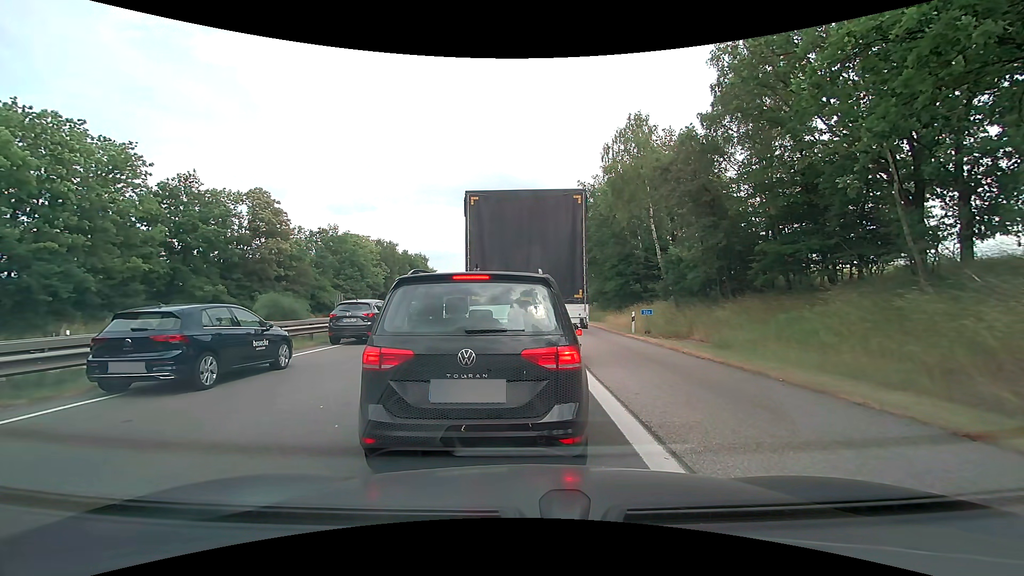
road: motorway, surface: asphalt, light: Day
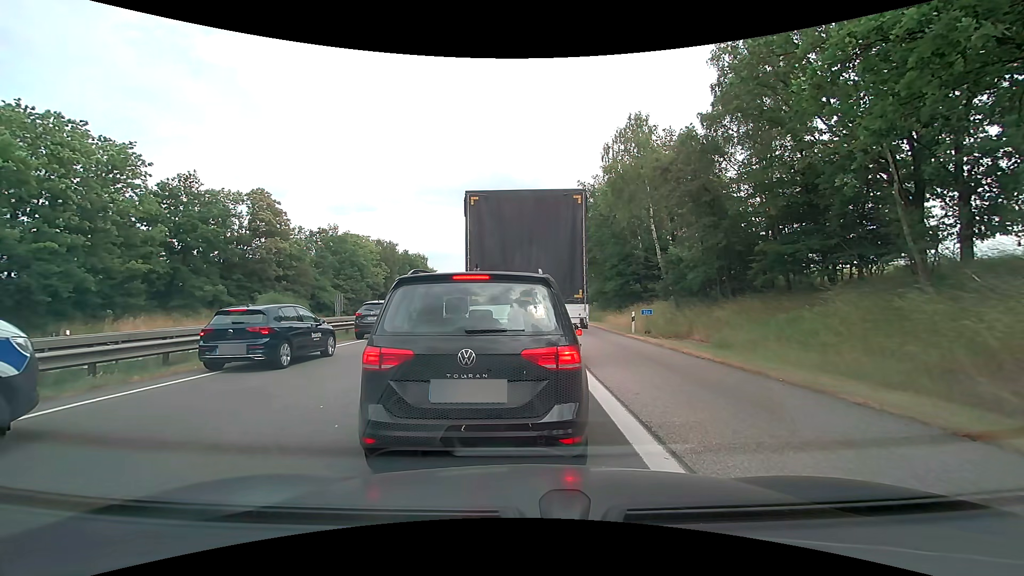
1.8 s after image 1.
(0.0, 0.0) m; 0°
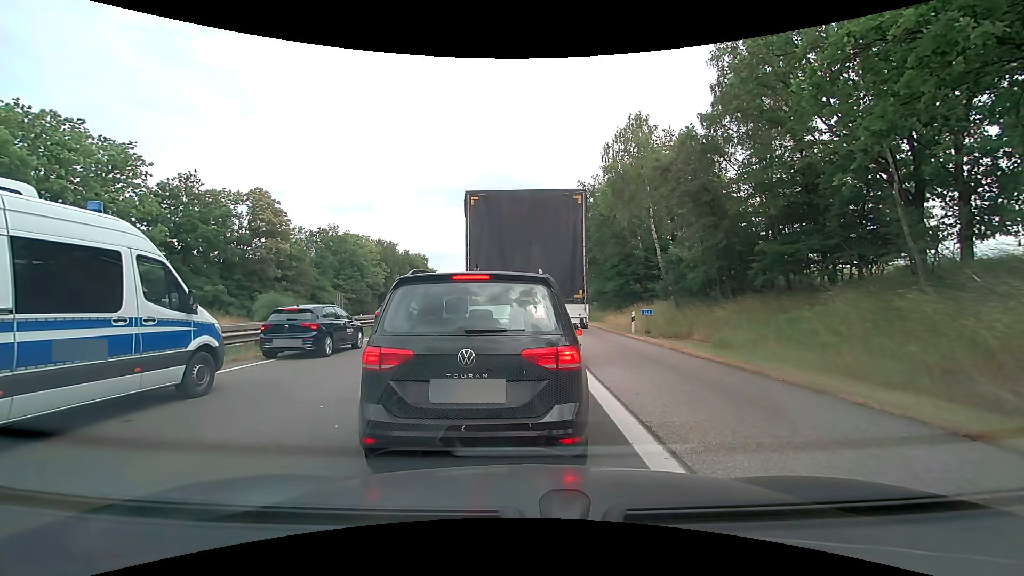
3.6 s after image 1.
(0.0, 0.0) m; 0°
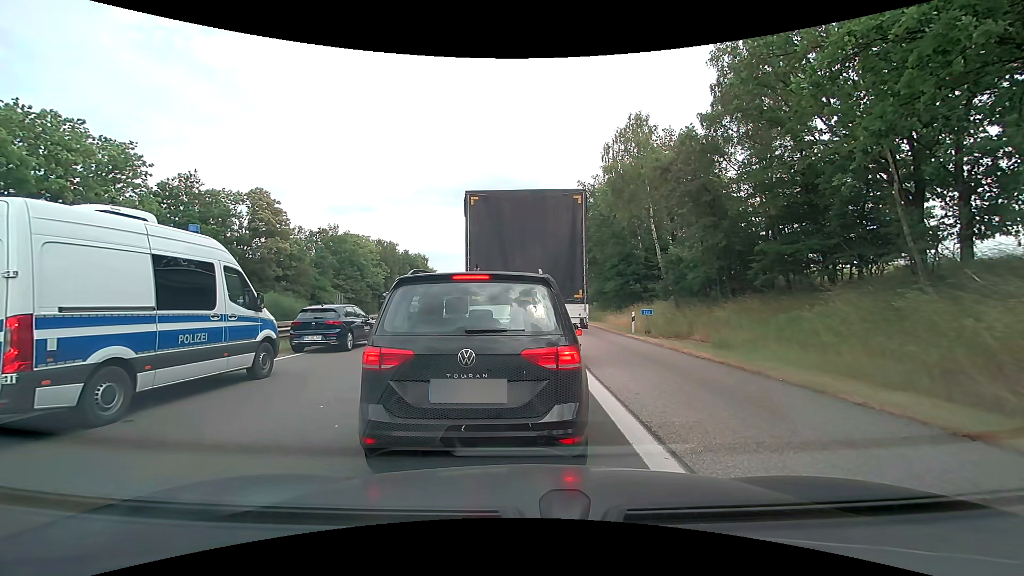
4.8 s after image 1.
(0.0, 0.0) m; 0°
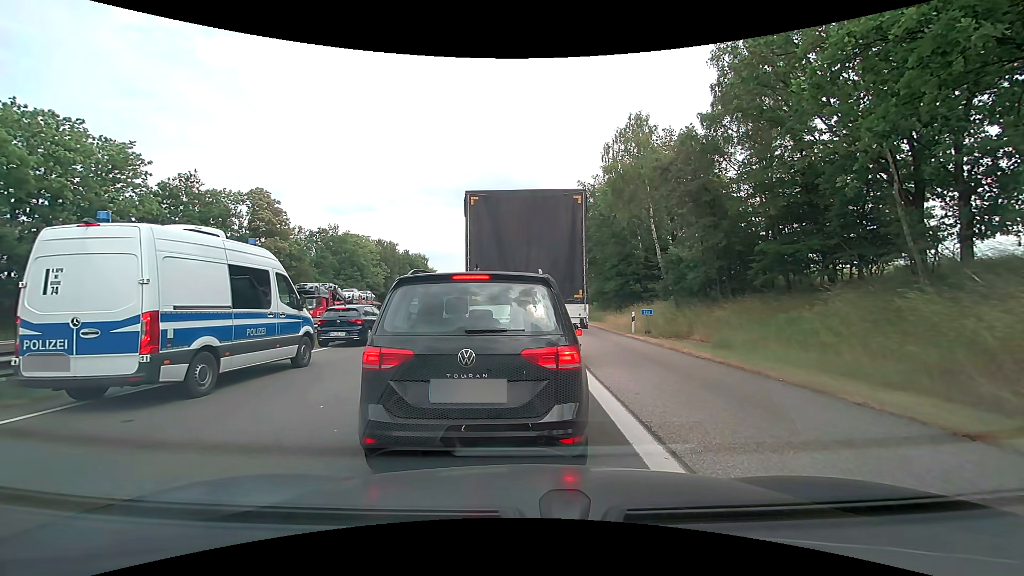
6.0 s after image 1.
(0.0, 0.0) m; 0°
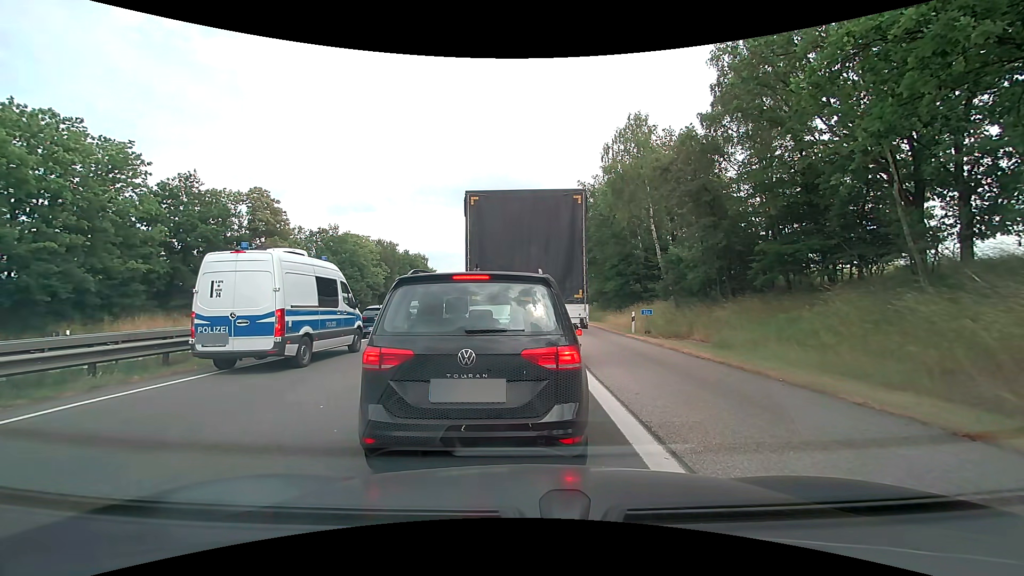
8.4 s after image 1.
(0.0, 0.0) m; 0°
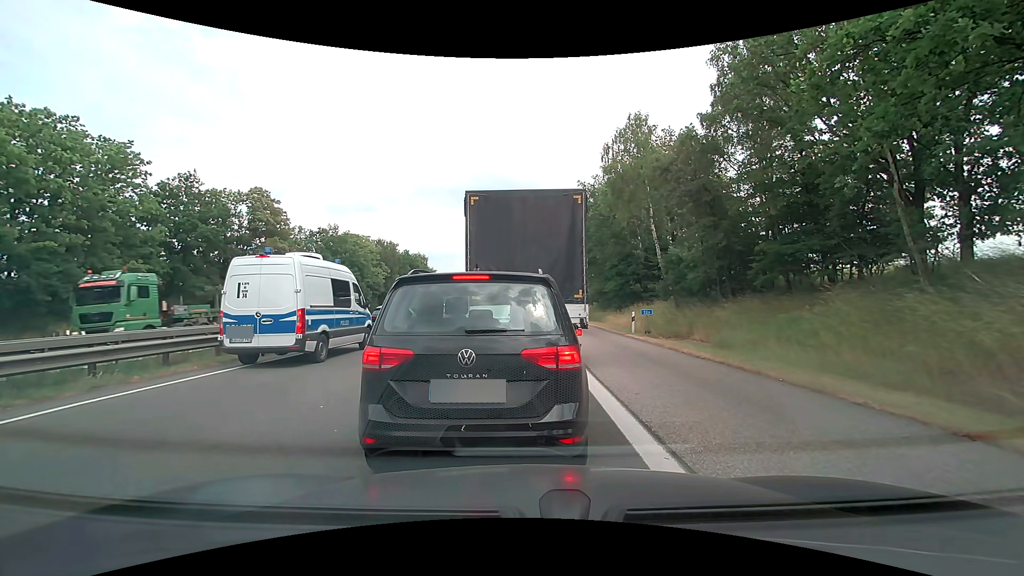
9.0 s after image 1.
(0.0, 0.0) m; 0°
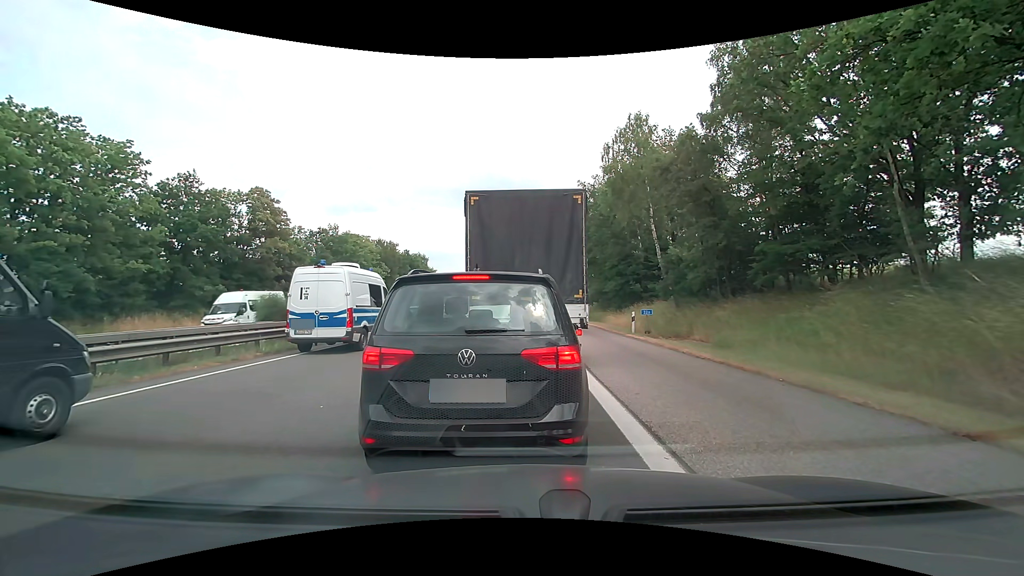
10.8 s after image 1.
(0.0, 0.0) m; 0°
